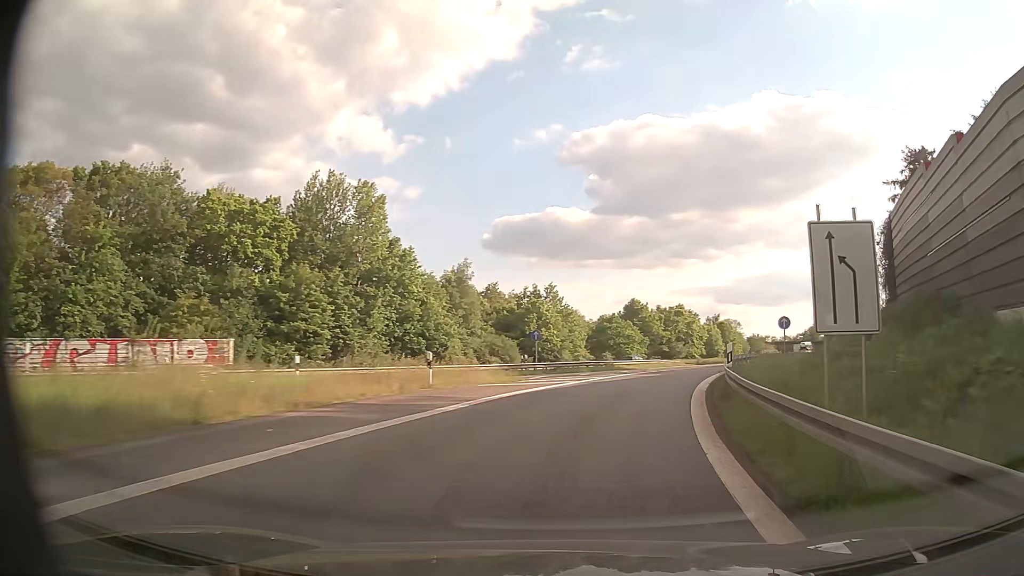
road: motorway_link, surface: asphalt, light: Day
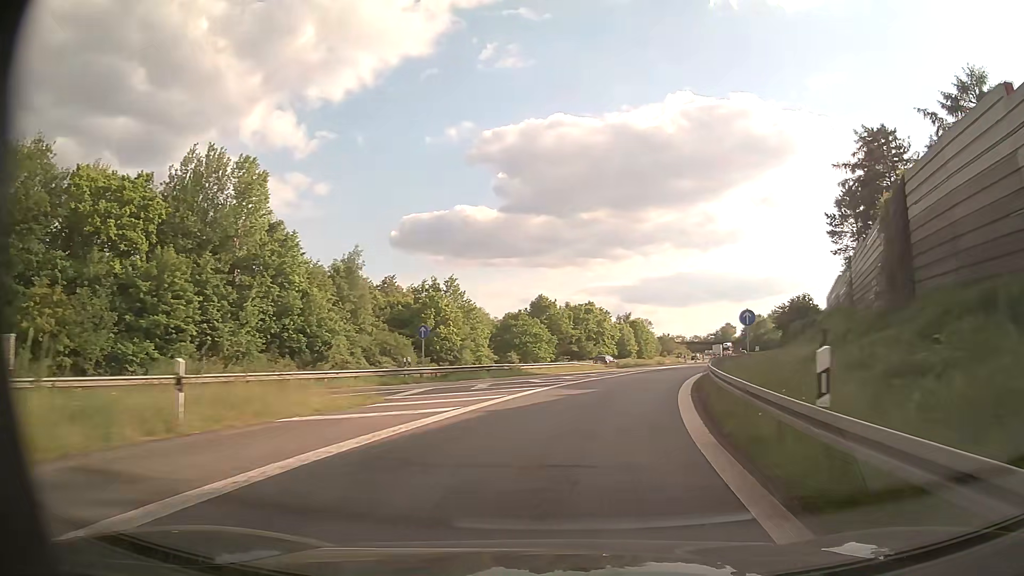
(+0.7, +9.7) m; +8°
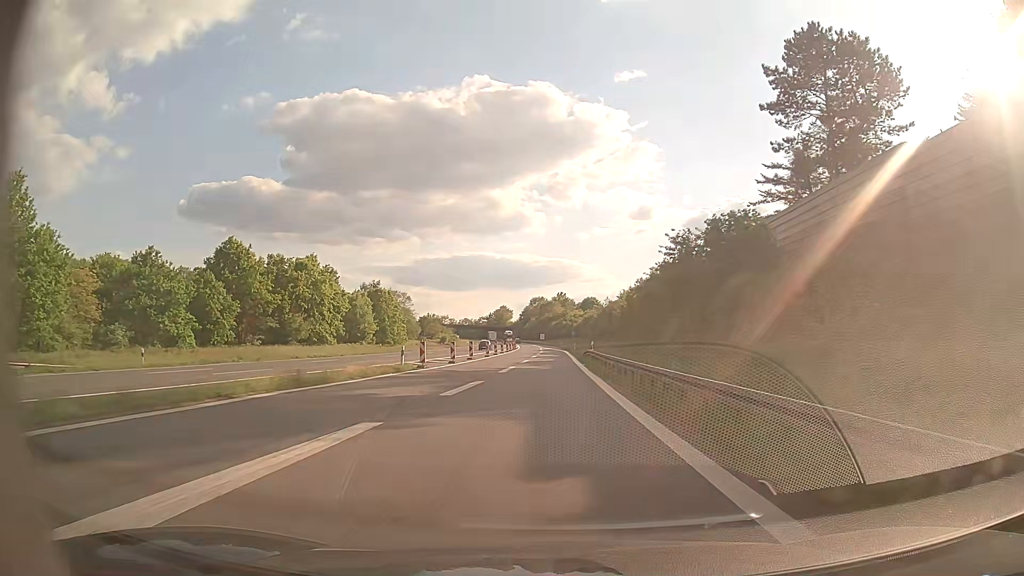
(+12.9, +52.2) m; +21°
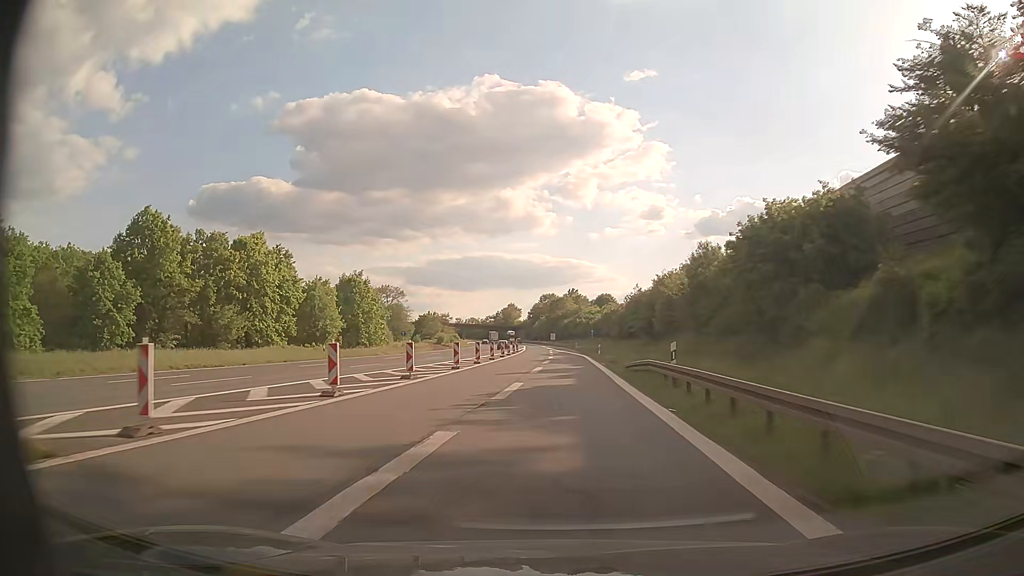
(0.0, +24.8) m; -1°
(0, +10) (0, +20) (0, +30) (-1, +40) (-1, +50) (-1, +60) (-1, +70) (-1, +80) (-1, +90) (-1, +100) m
